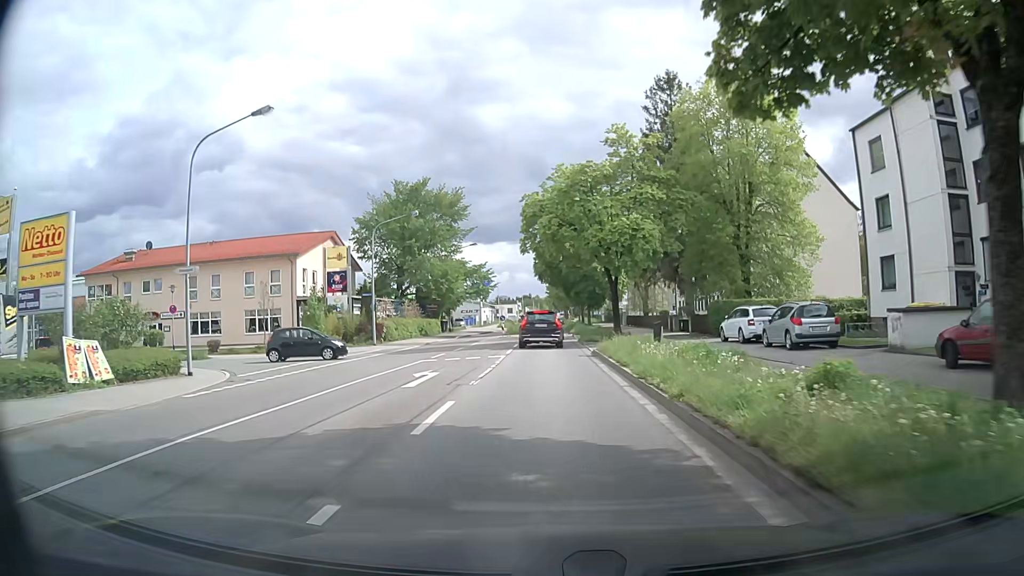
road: secondary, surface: asphalt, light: Day
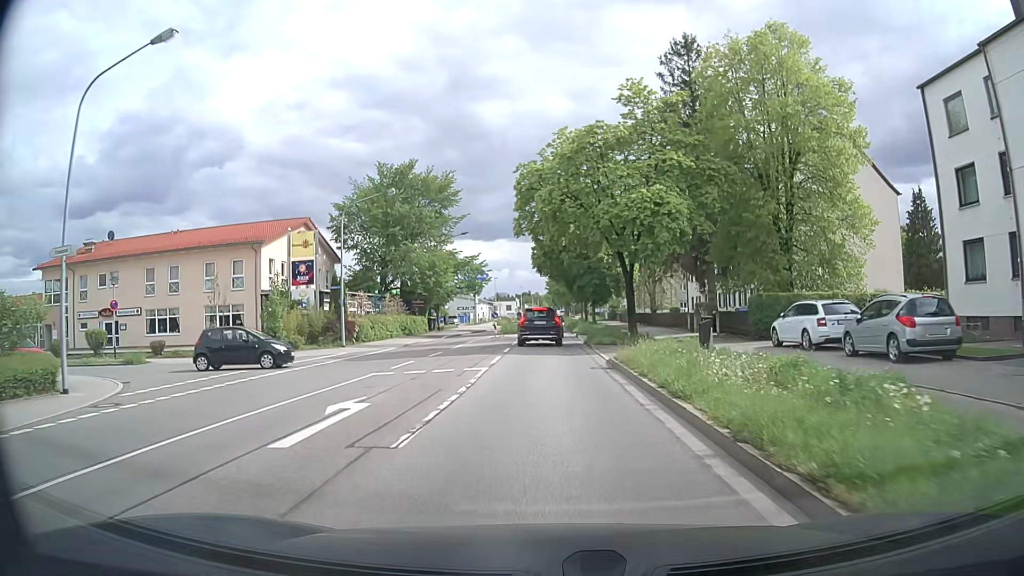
(-0.1, +6.9) m; 0°
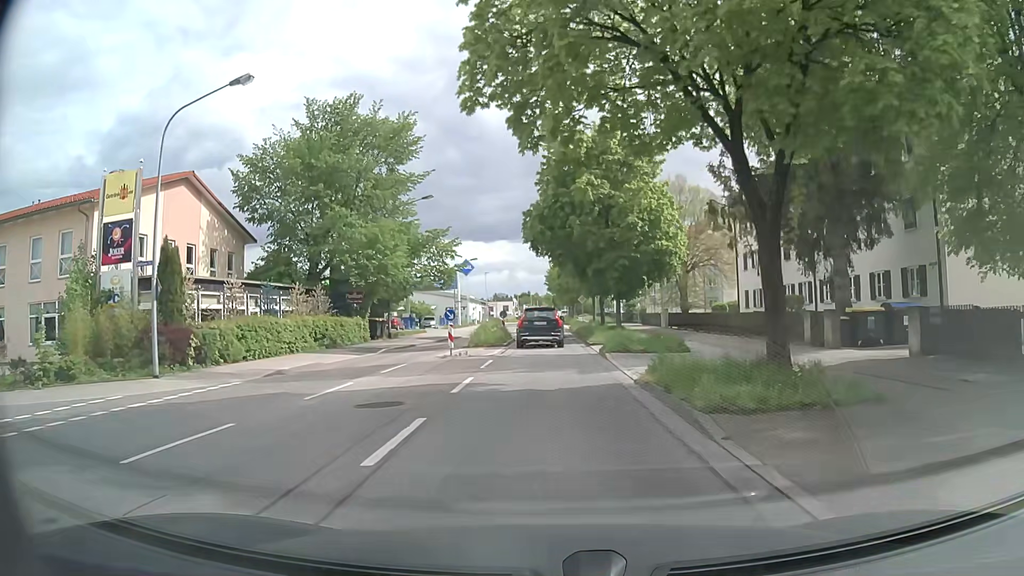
(-0.1, +19.5) m; 0°
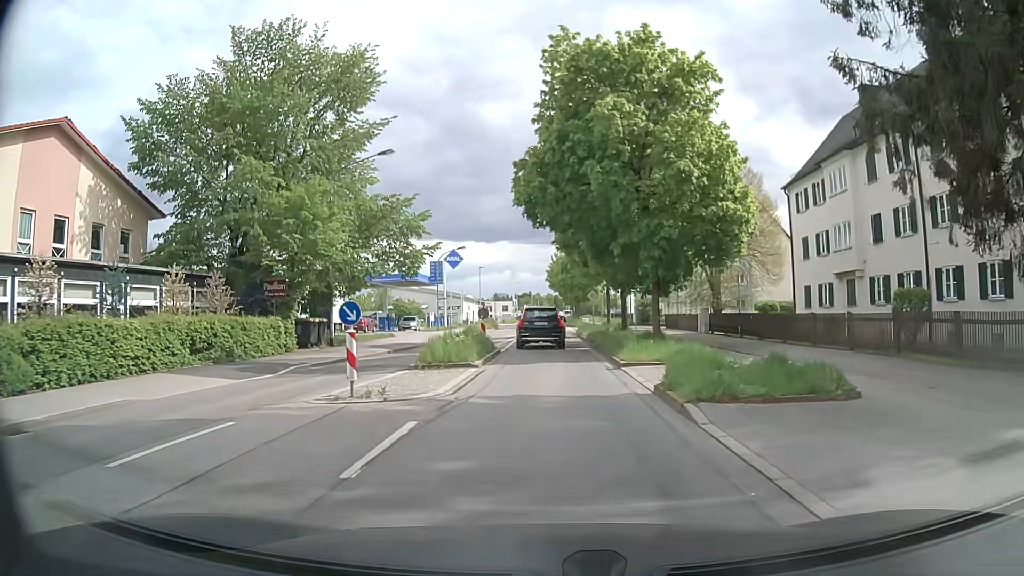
(0.0, +12.2) m; 0°
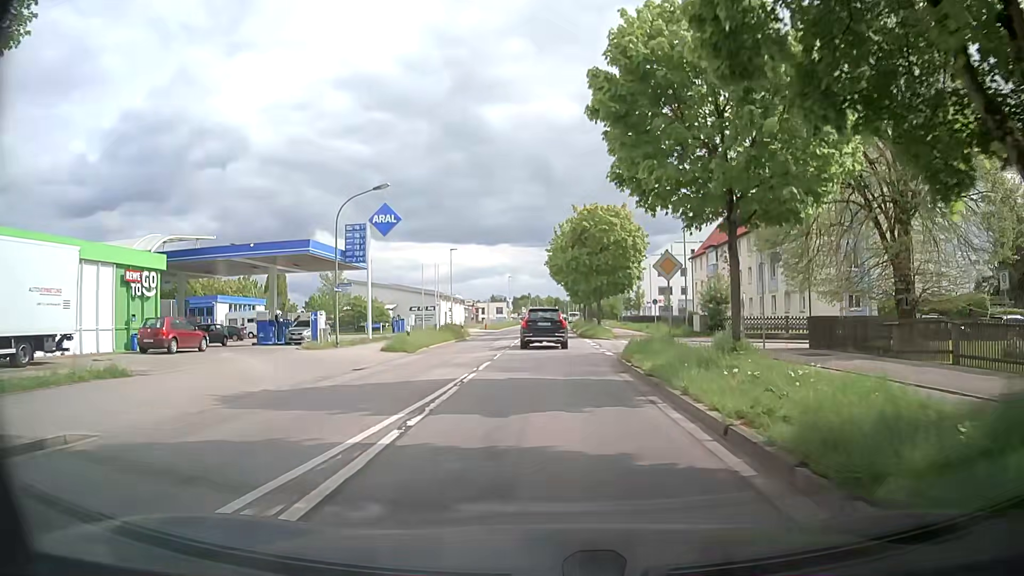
(0.0, +29.6) m; 0°
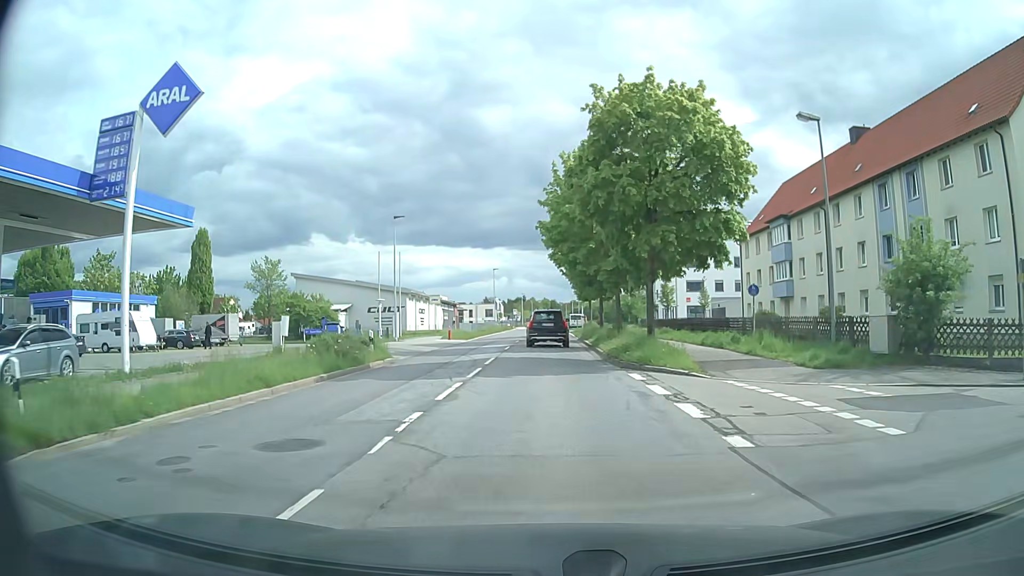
(+0.2, +24.1) m; +1°
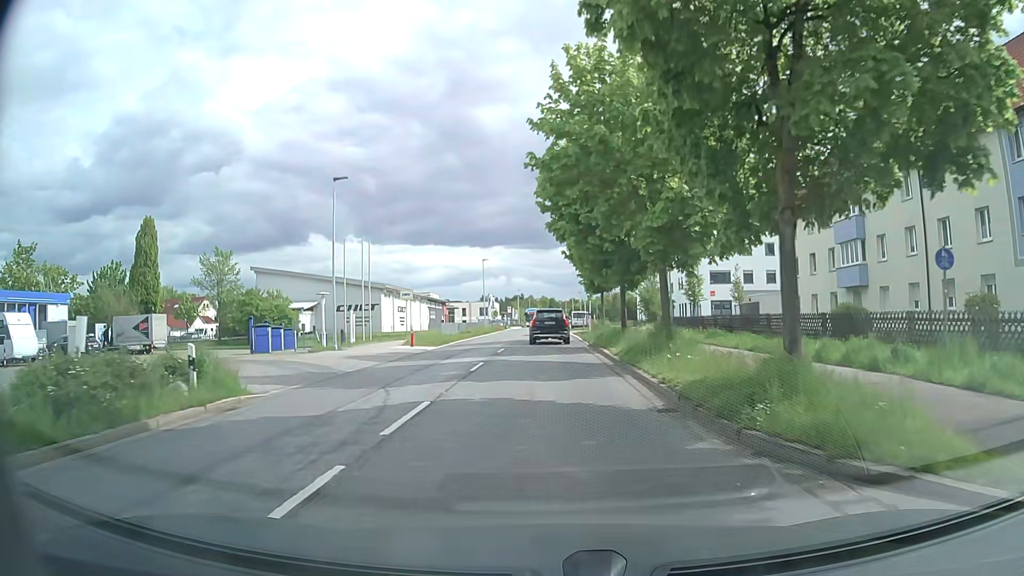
(0.0, +12.8) m; 0°
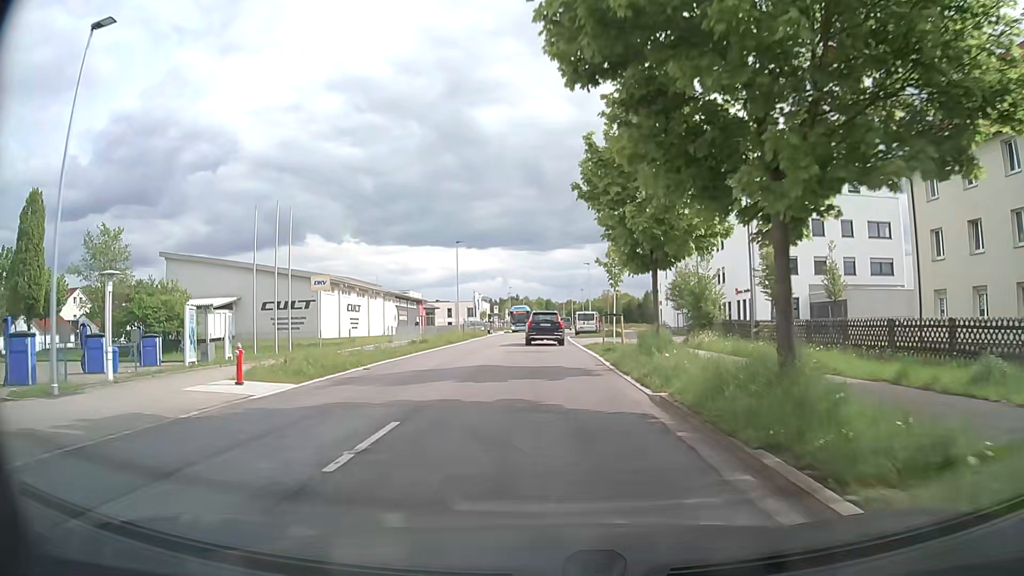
(0.0, +20.0) m; 0°
(0, +10) (0, +20) (0, +30) (0, +40) (0, +50) (0, +60) (+1, +70) (+2, +80) (+2, +90) (+3, +100) m
